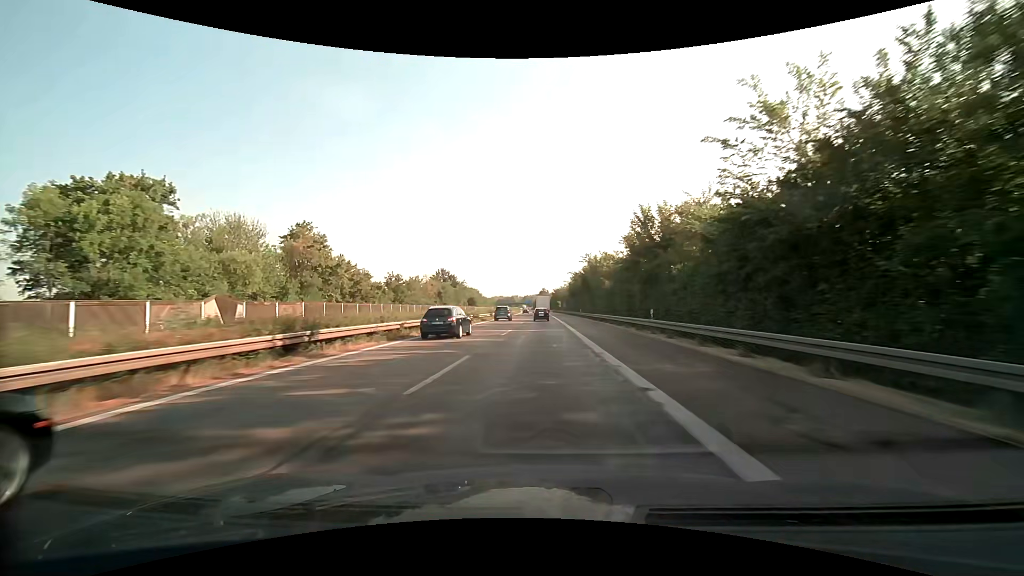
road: motorway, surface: asphalt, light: Day
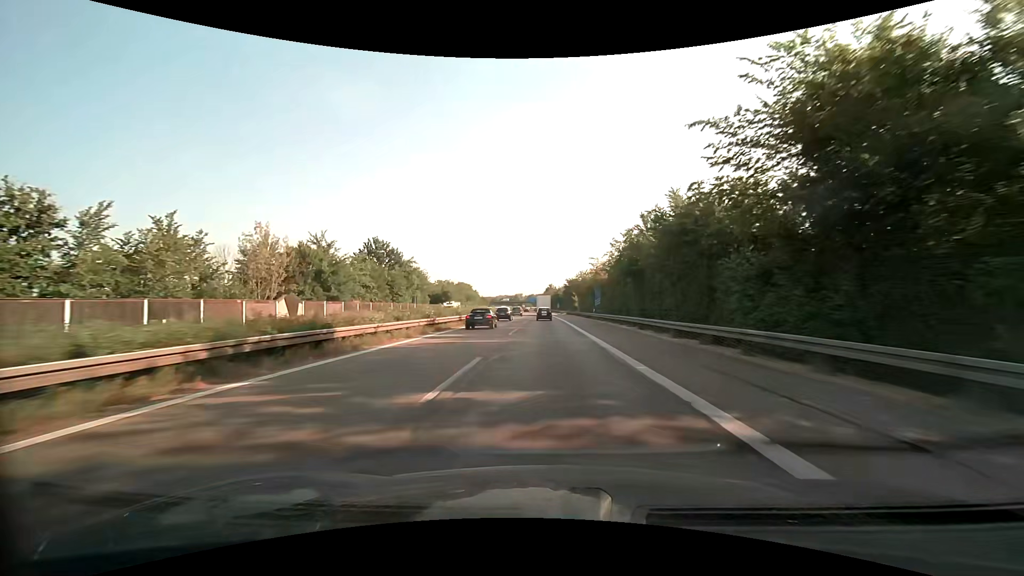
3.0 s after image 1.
(-0.4, +71.2) m; -1°
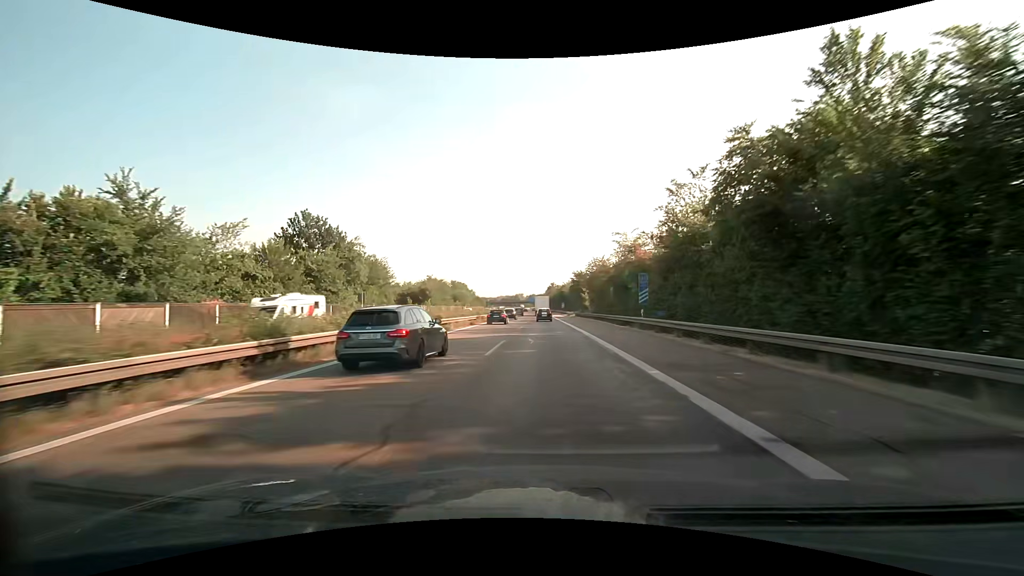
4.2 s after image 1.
(0.0, +28.4) m; 0°
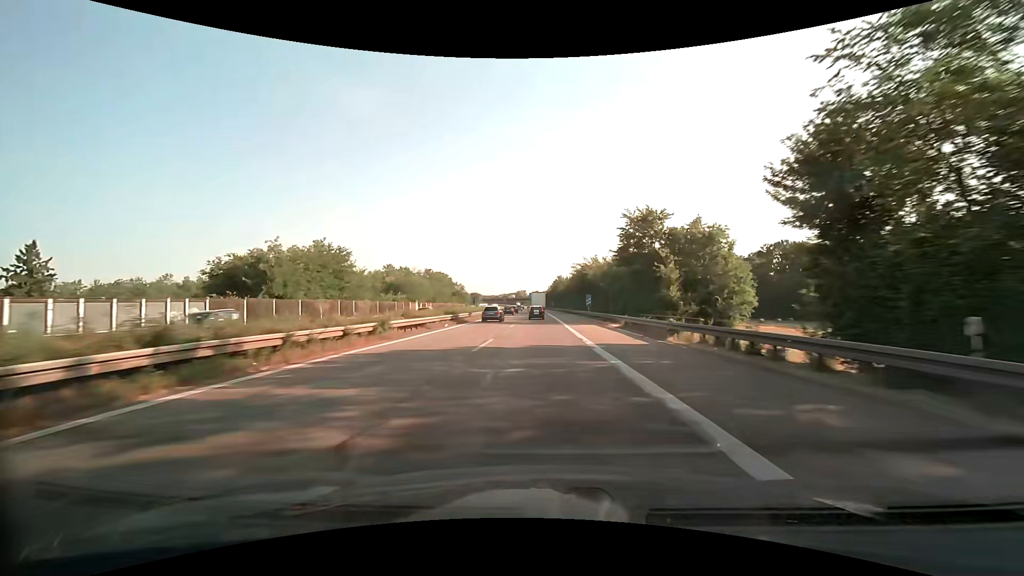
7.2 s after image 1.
(0.0, +70.1) m; 0°
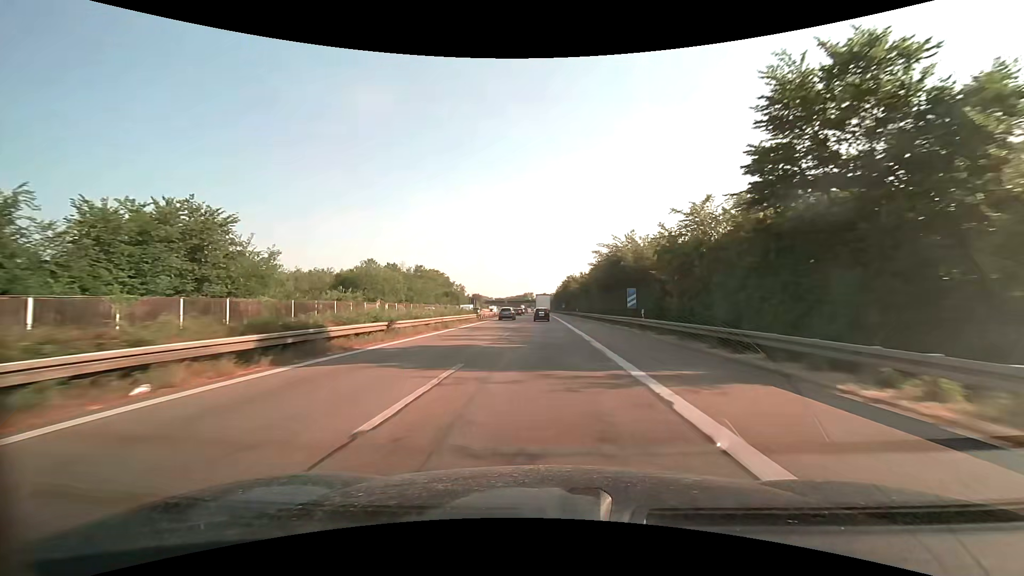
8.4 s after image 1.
(-0.2, +27.8) m; -1°
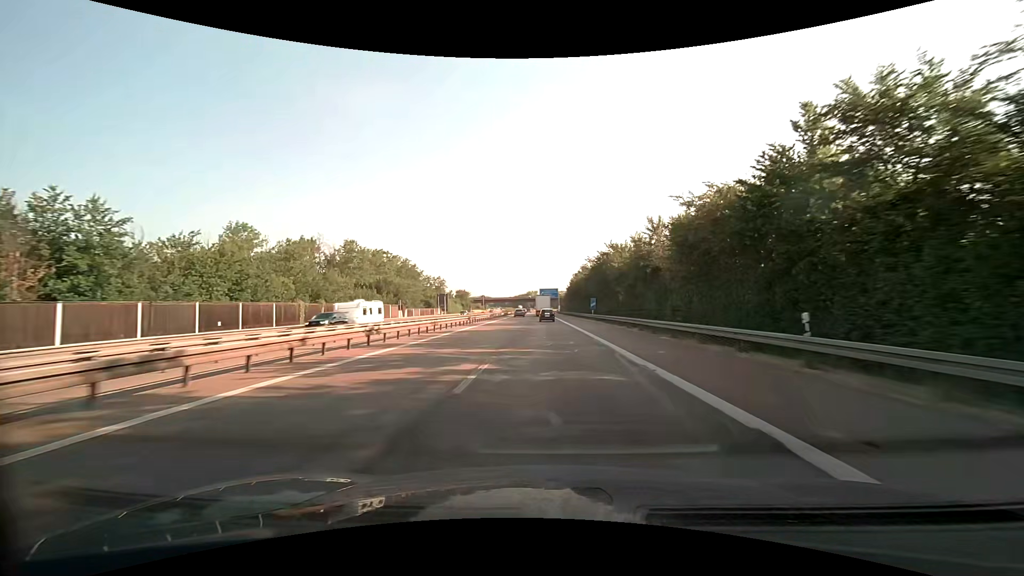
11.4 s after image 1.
(-0.7, +69.3) m; -1°
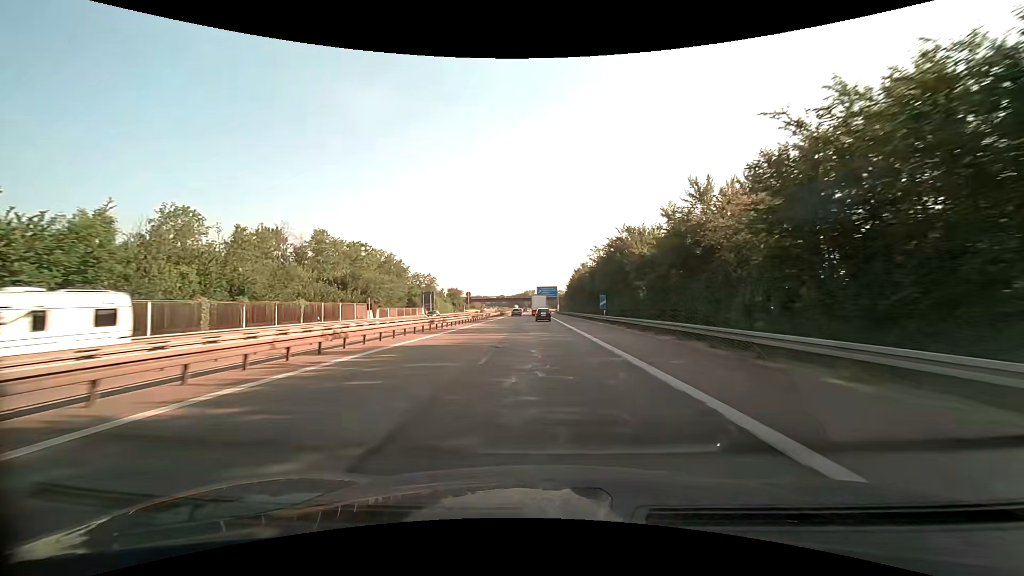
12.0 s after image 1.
(0.0, +13.9) m; 0°
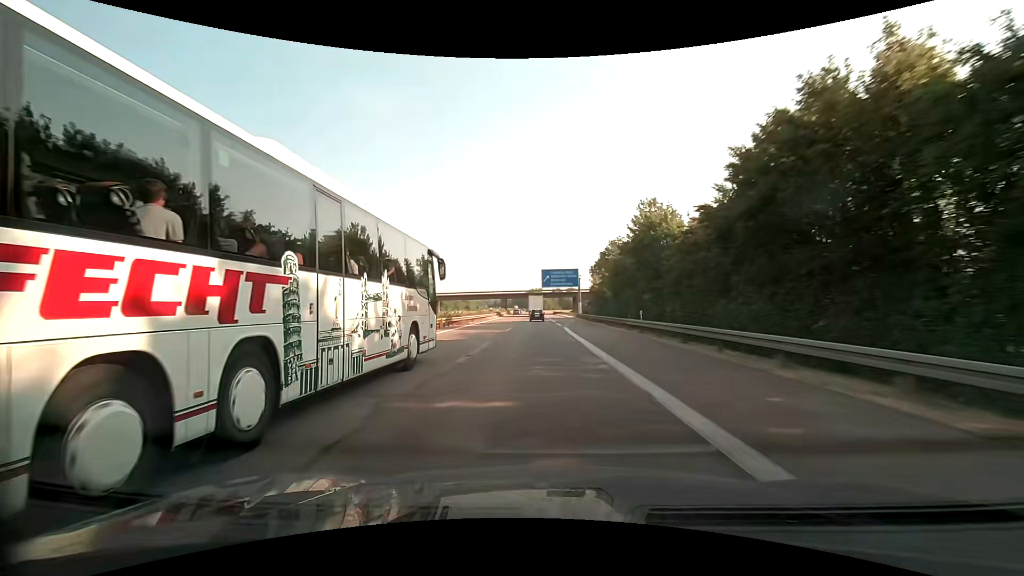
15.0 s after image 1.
(-0.7, +70.7) m; -1°
(0, +10) (0, +20) (0, +30) (0, +40) (-1, +50) (-1, +60) (-1, +70) (-1, +80) (-2, +90) (-2, +100) m
